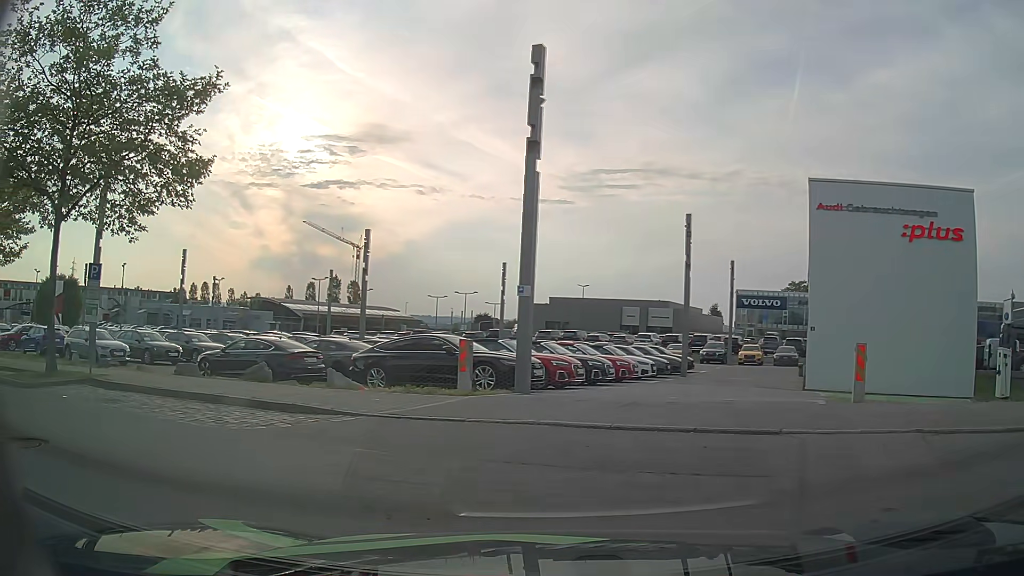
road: residential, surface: asphalt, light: Day
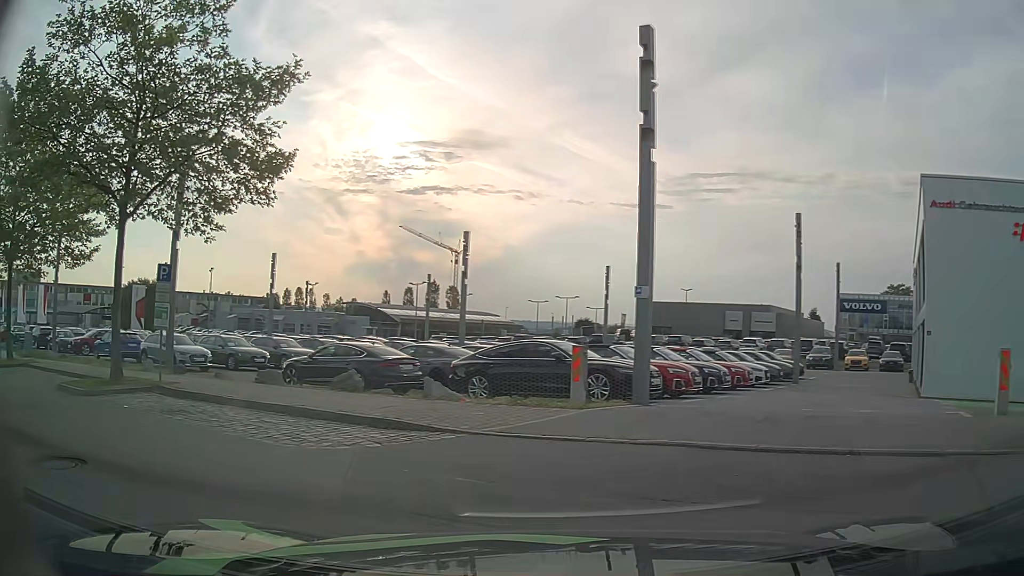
(-0.1, +1.3) m; -10°
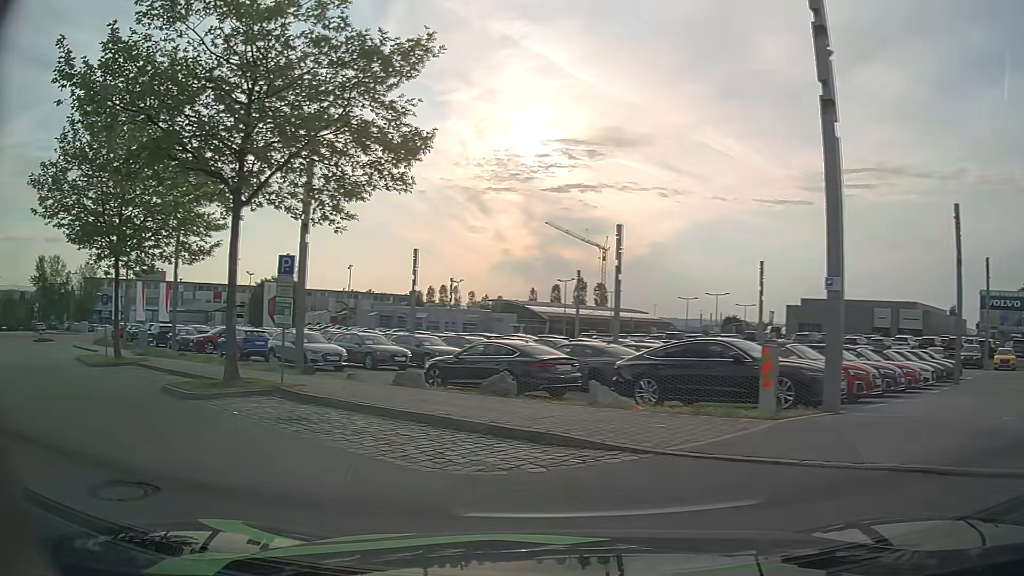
(-0.2, +1.7) m; -12°
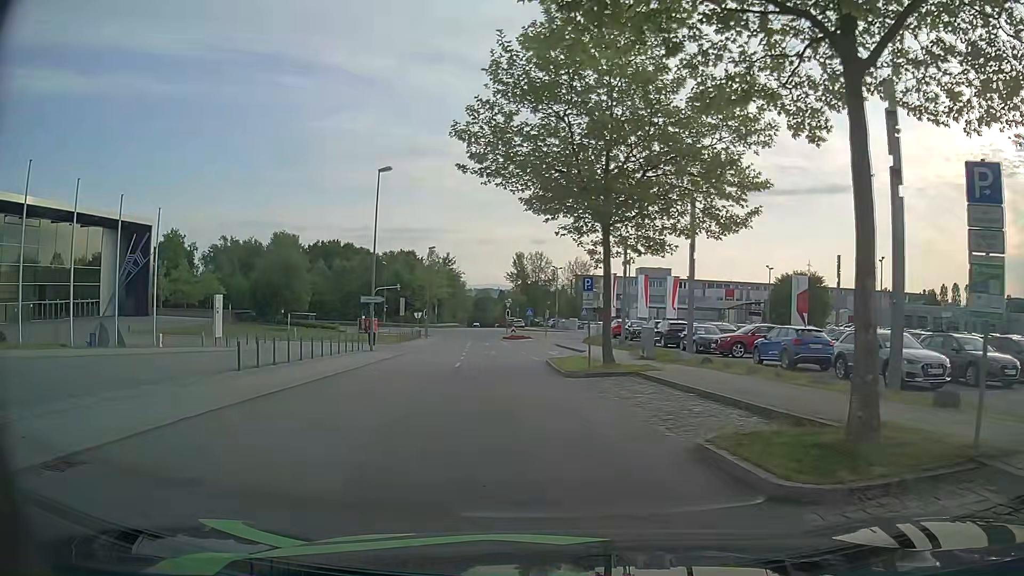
(-3.6, +7.6) m; -44°
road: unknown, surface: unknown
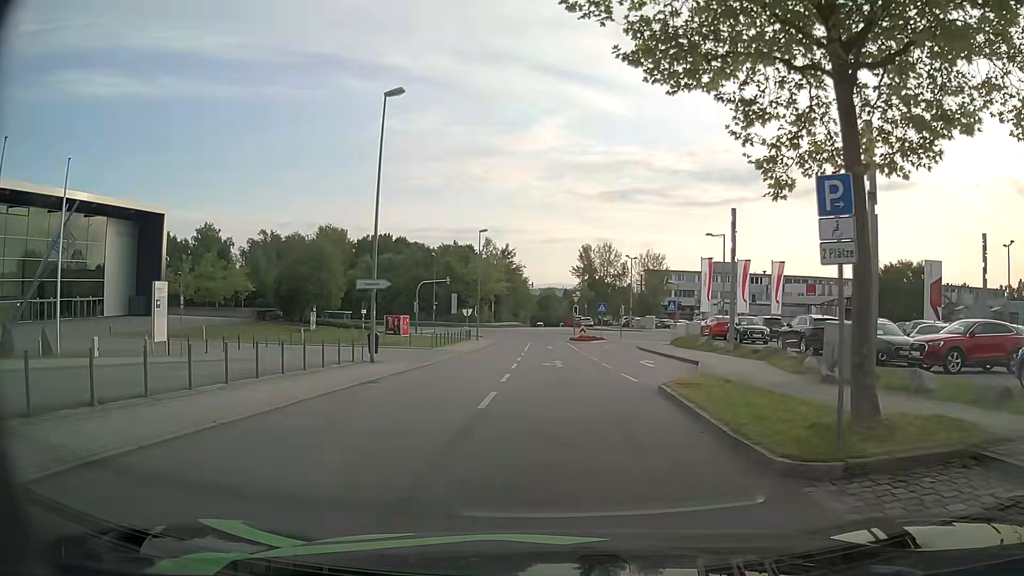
(-0.9, +13.1) m; -5°
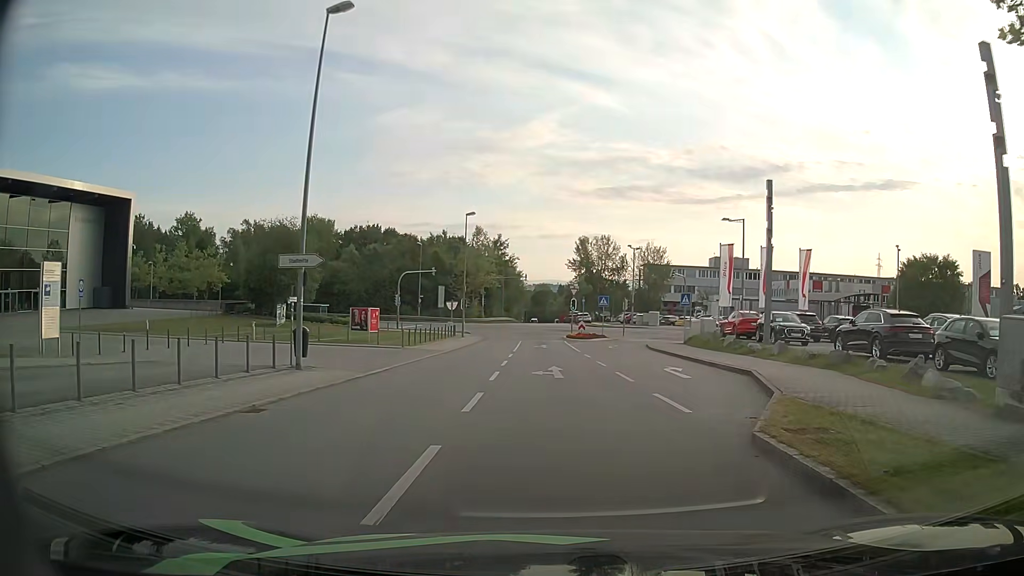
(0.0, +7.1) m; -1°
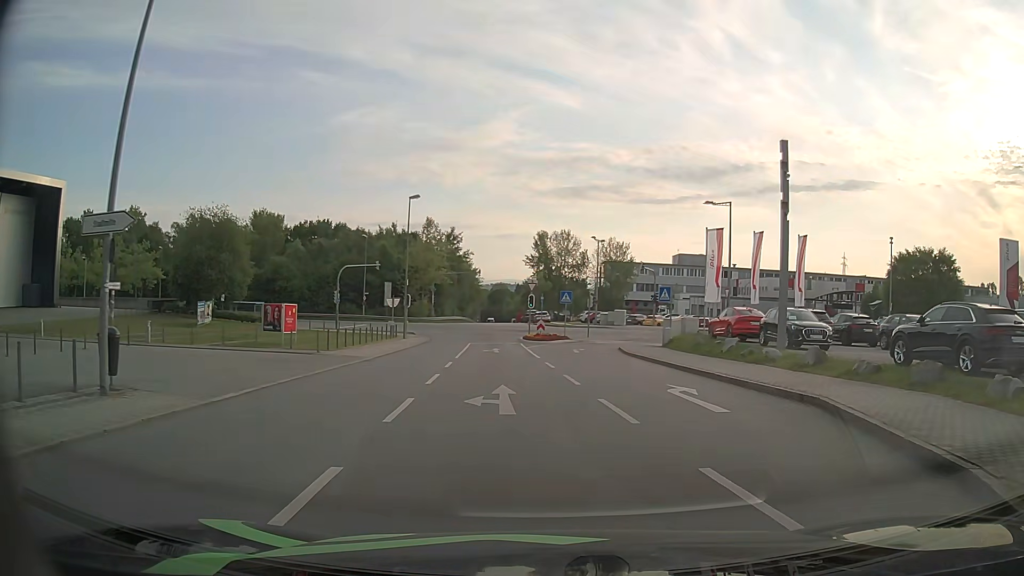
(+0.3, +7.2) m; +5°
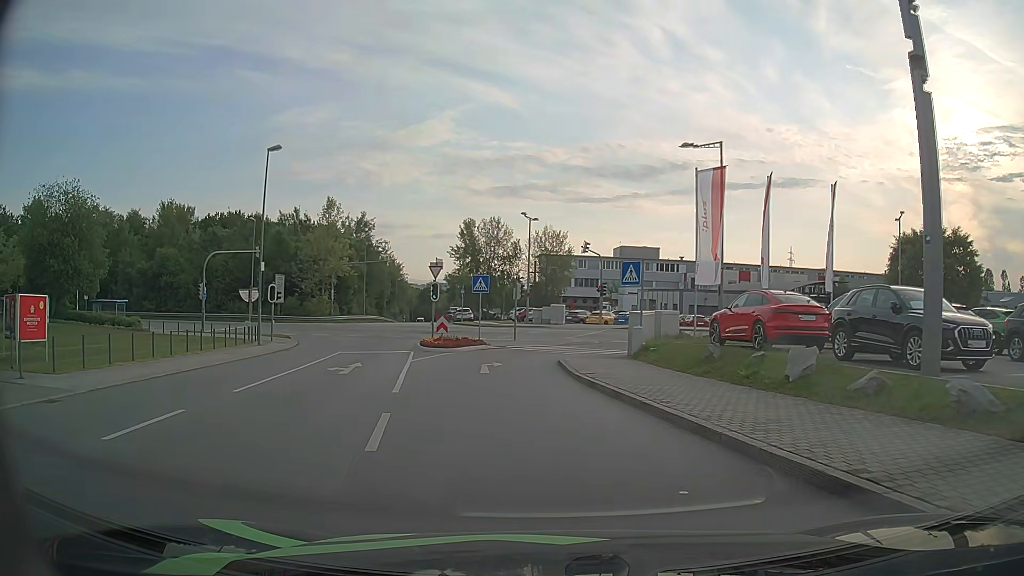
(+1.2, +14.2) m; +6°
(0, +10) (-1, +20) (-1, +30) (+7, +36) (+17, +36) (+26, +33) (+36, +30) (+45, +27) (+55, +25) (+65, +23) m
